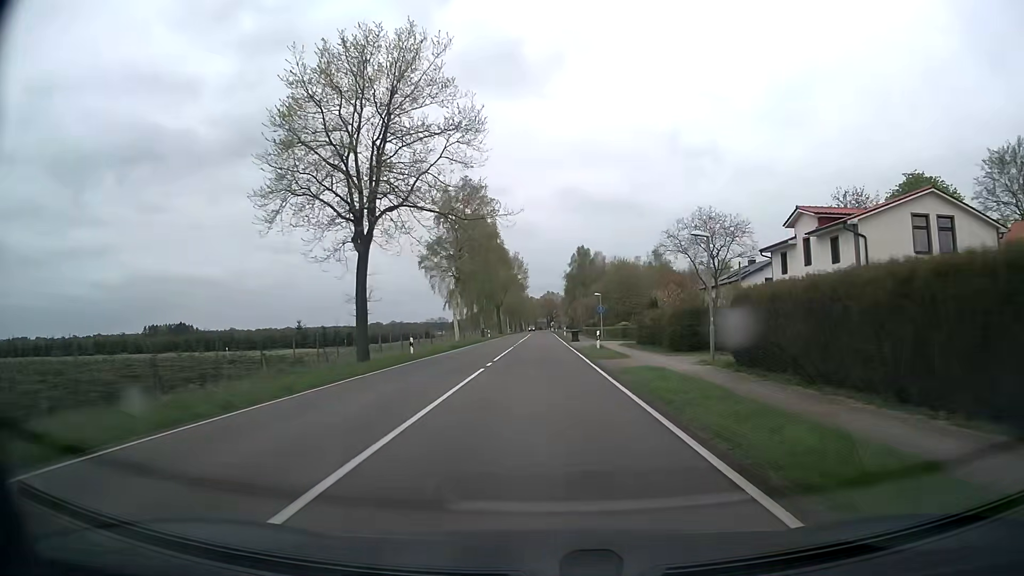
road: secondary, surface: asphalt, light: Day
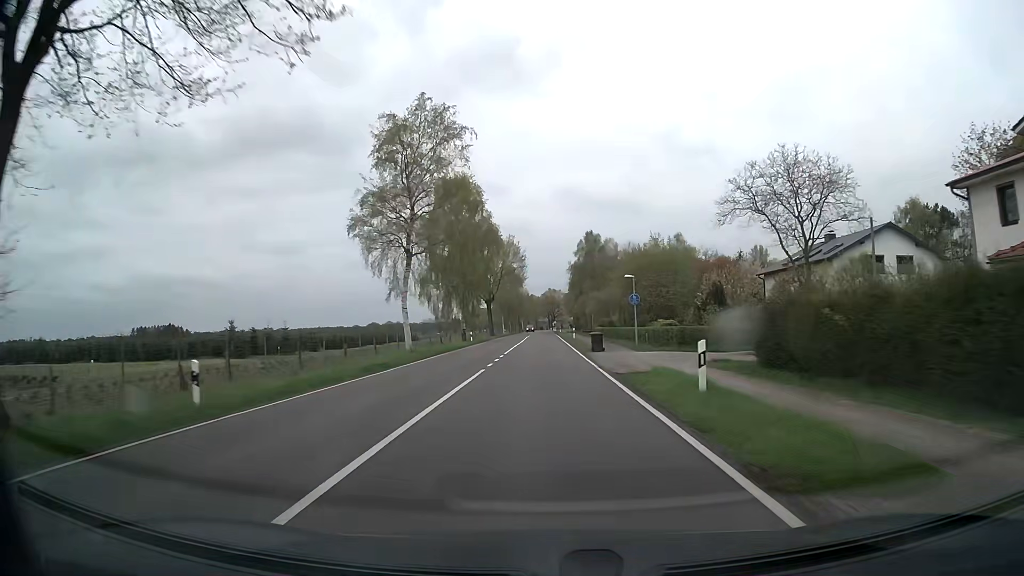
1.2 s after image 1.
(0.0, +21.6) m; 0°
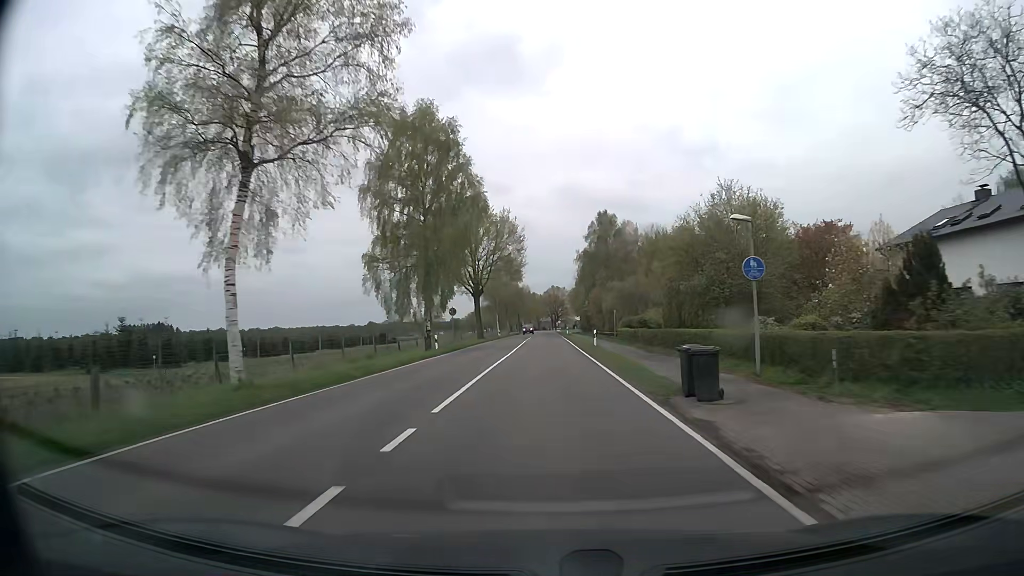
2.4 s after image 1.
(-0.1, +21.6) m; 0°
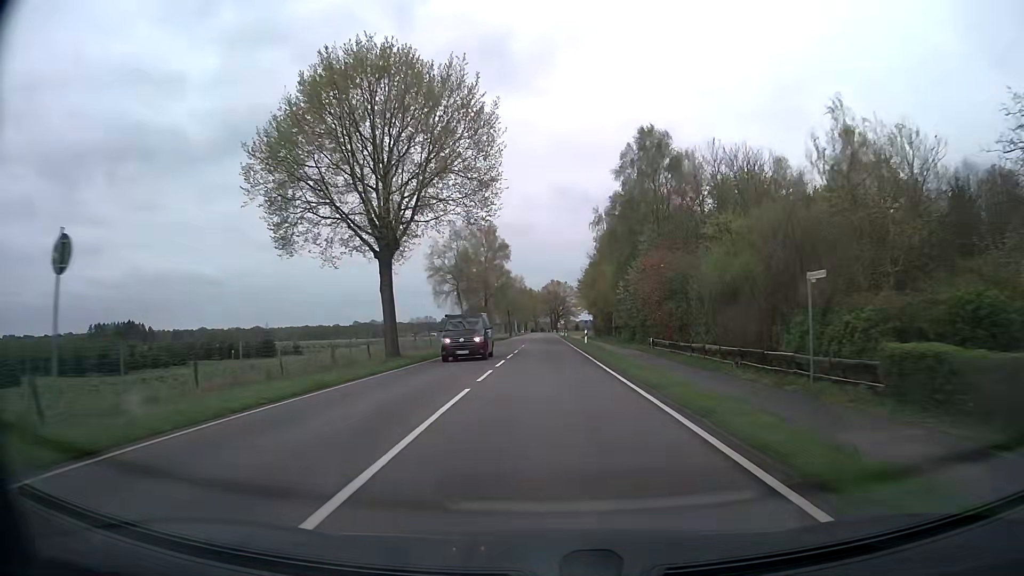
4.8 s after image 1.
(+0.1, +43.2) m; 0°
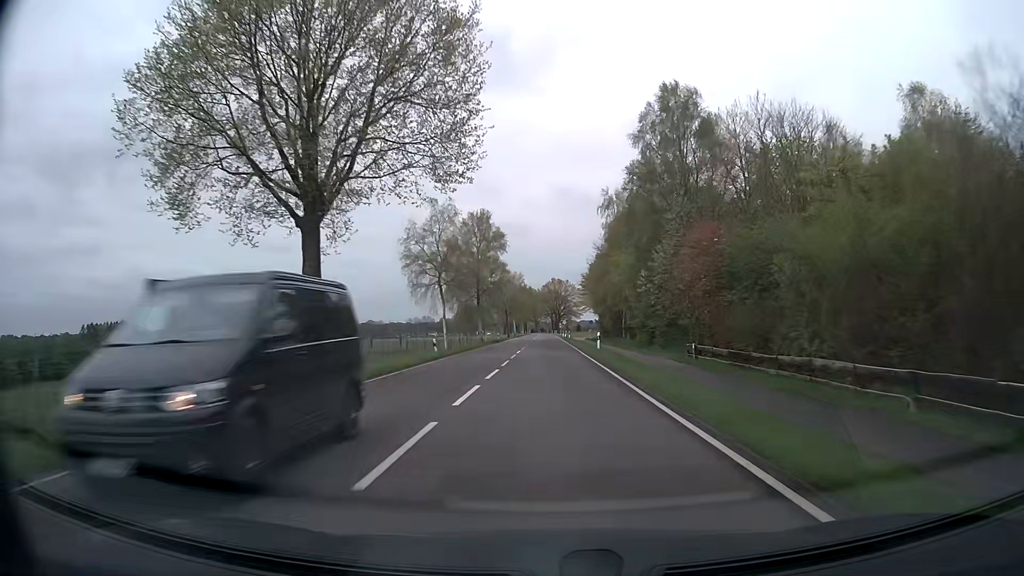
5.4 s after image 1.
(0.0, +10.8) m; 0°
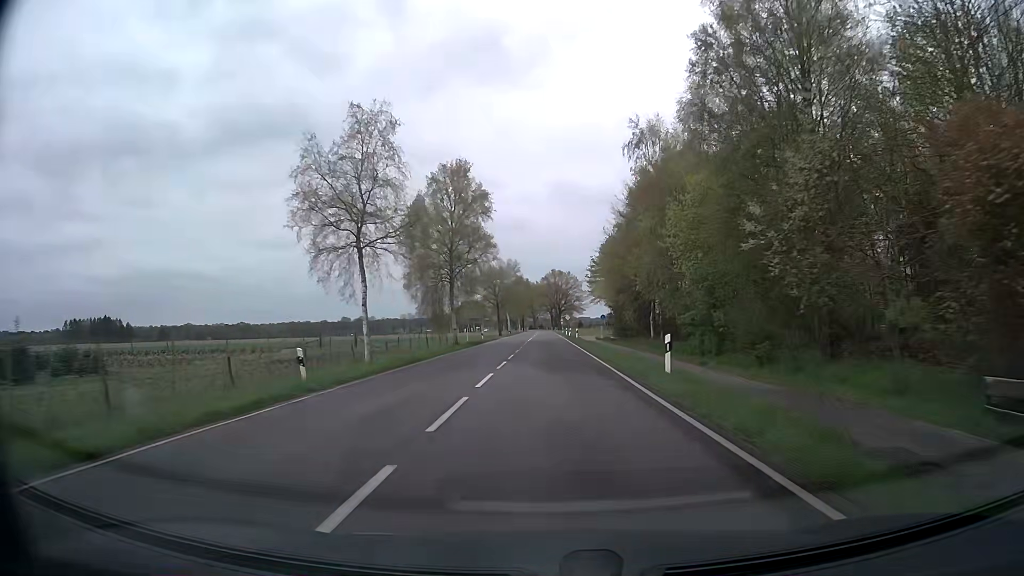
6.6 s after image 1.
(0.0, +21.6) m; 0°
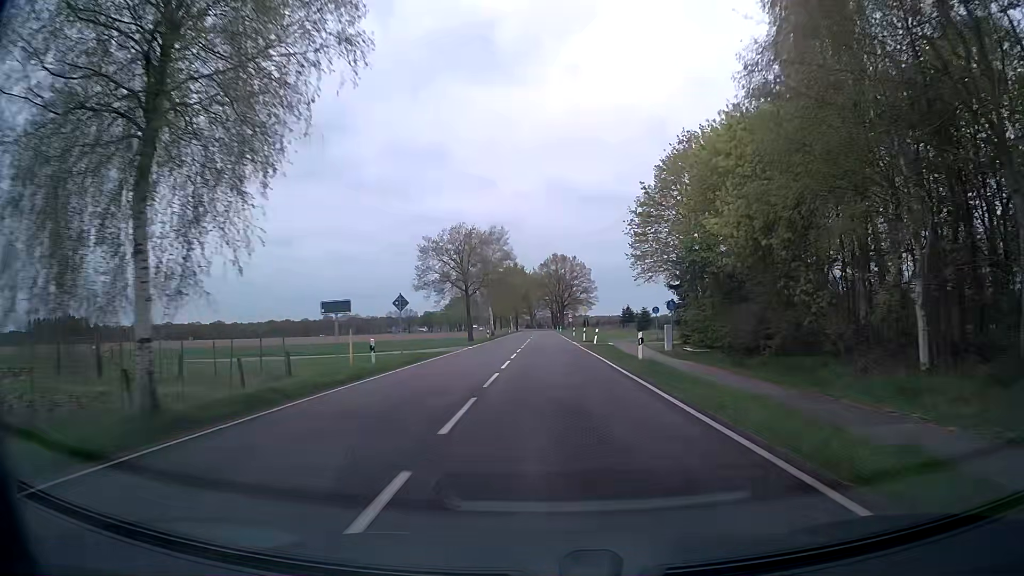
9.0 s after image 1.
(0.0, +43.2) m; 0°
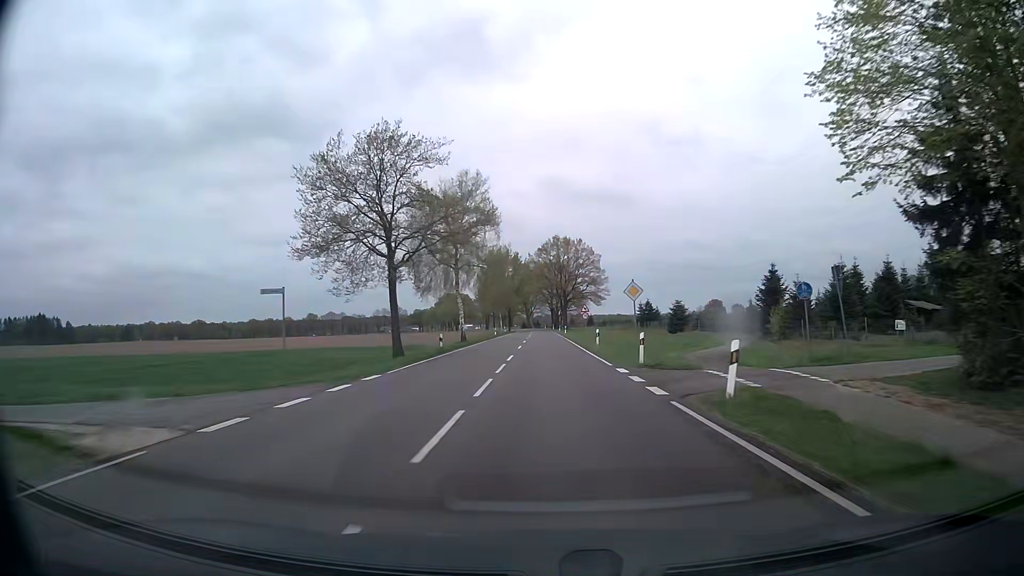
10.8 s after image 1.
(+0.2, +32.3) m; 0°
(0, +10) (0, +20) (0, +30) (0, +40) (0, +50) (0, +60) (0, +70) (0, +80) (0, +90) (0, +100) m
